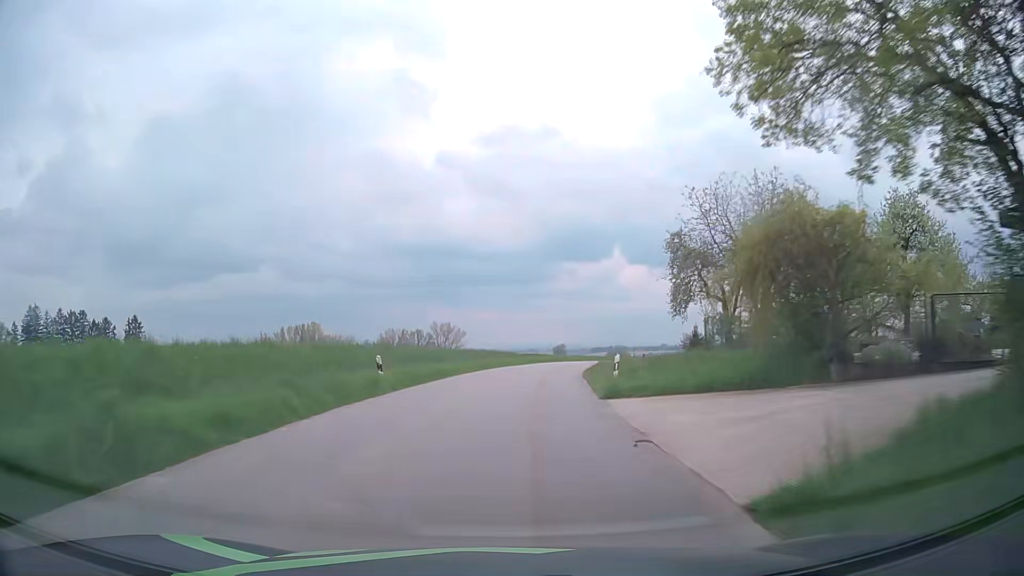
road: tertiary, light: Day
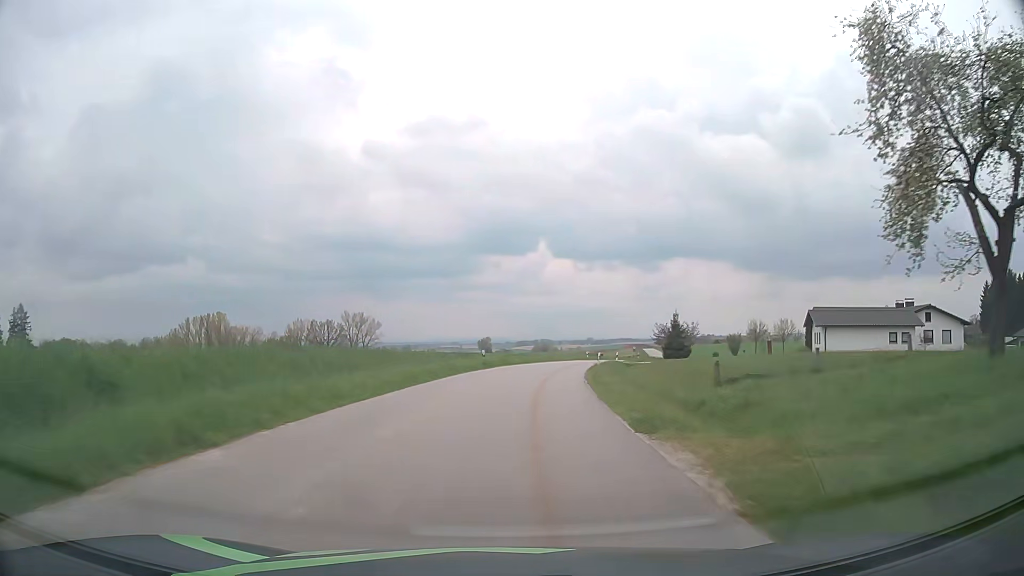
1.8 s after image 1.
(+1.2, +30.4) m; +6°
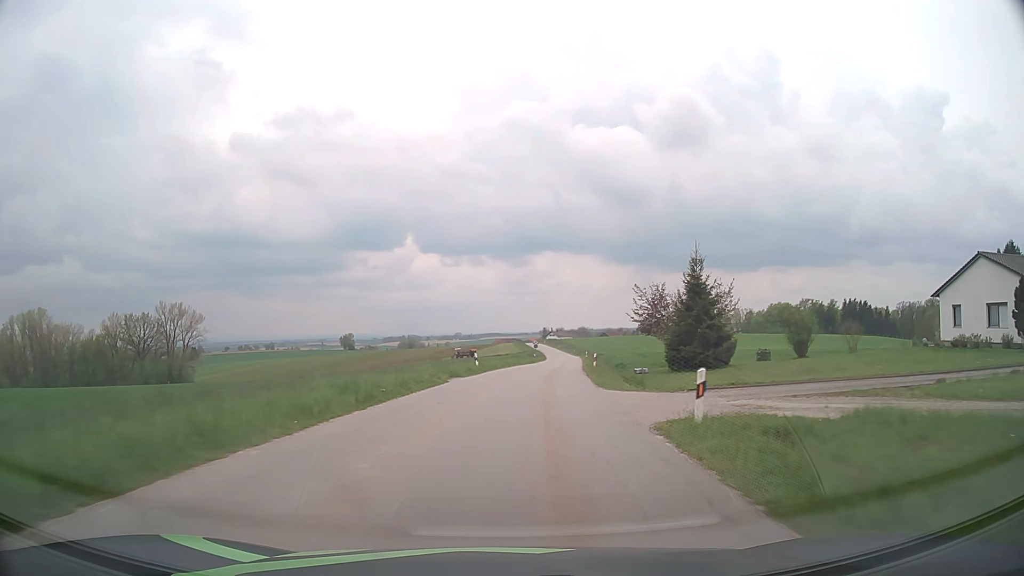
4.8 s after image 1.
(+4.5, +50.8) m; +11°
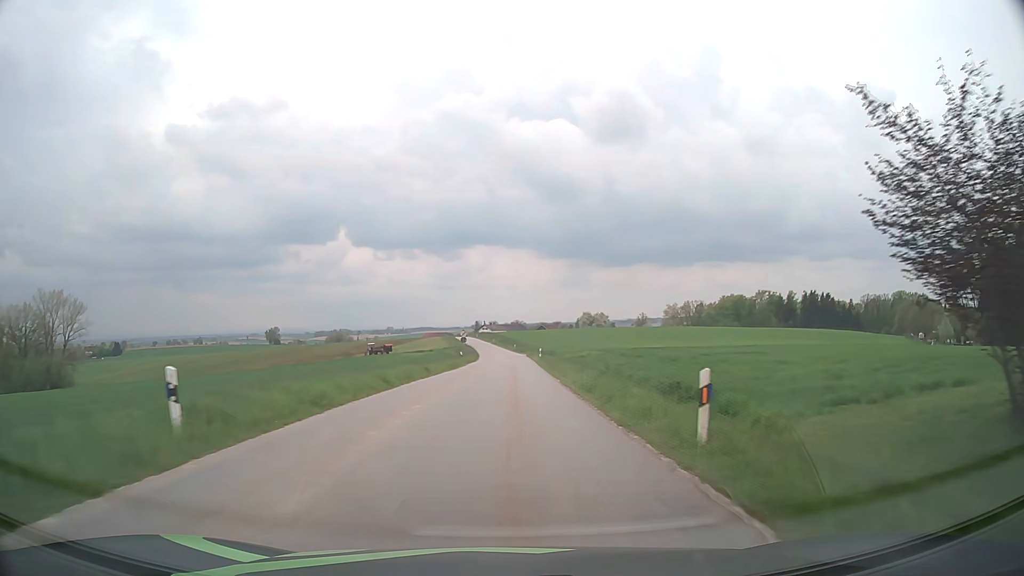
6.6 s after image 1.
(+1.8, +30.7) m; +6°
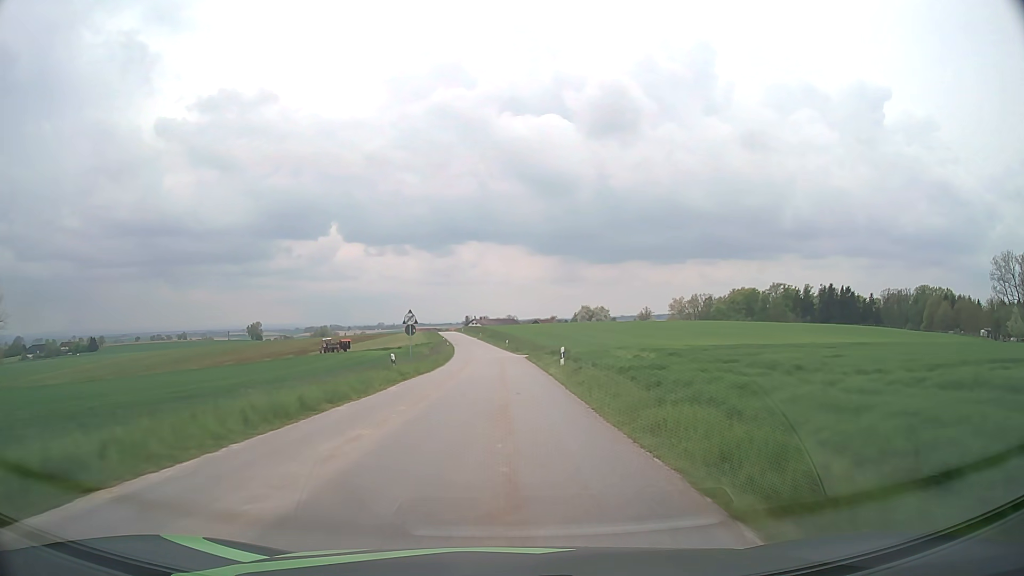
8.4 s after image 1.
(+0.5, +31.5) m; +1°
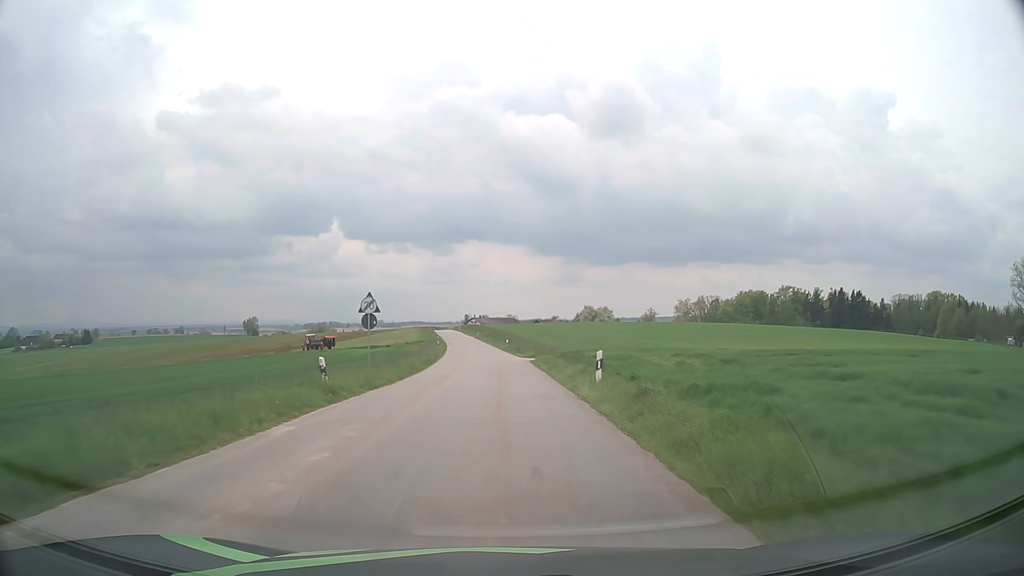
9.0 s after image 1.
(0.0, +10.8) m; 0°
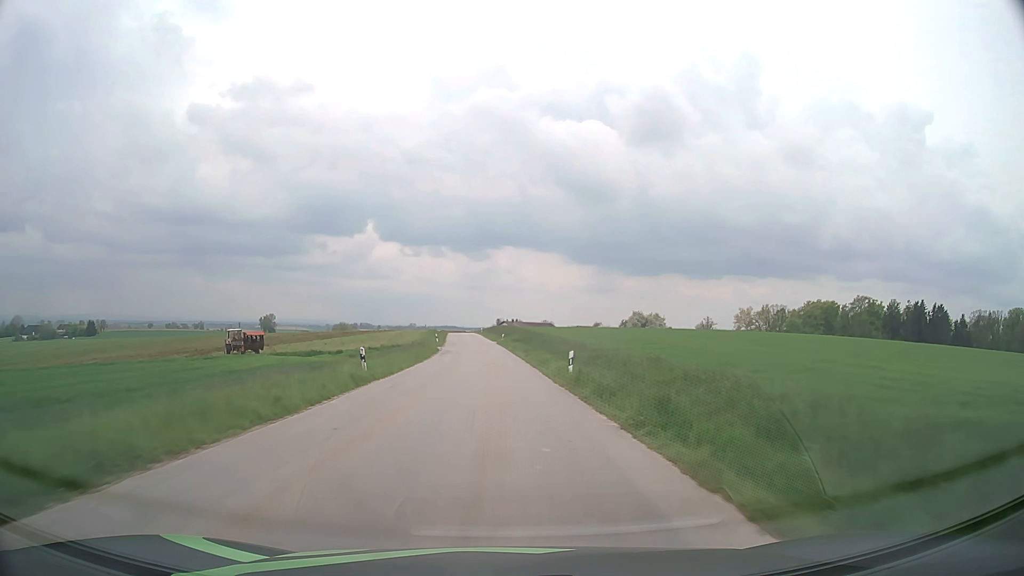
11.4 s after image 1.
(-0.7, +44.8) m; -2°
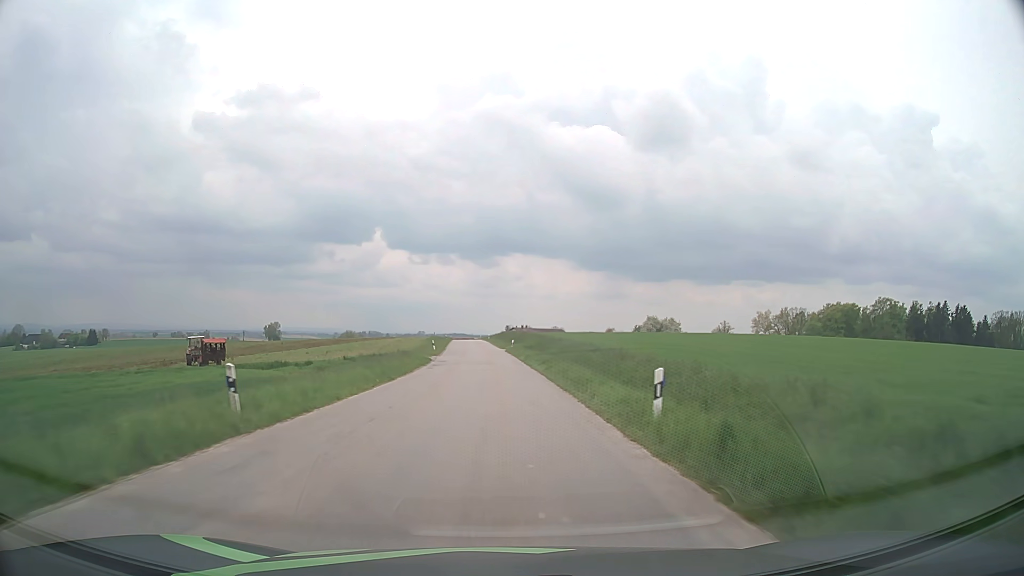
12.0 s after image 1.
(-0.1, +11.6) m; -1°
(0, +10) (0, +20) (0, +30) (-1, +40) (-1, +50) (-2, +60) (-2, +70) (-3, +80) (-4, +90) (-4, +100) m
